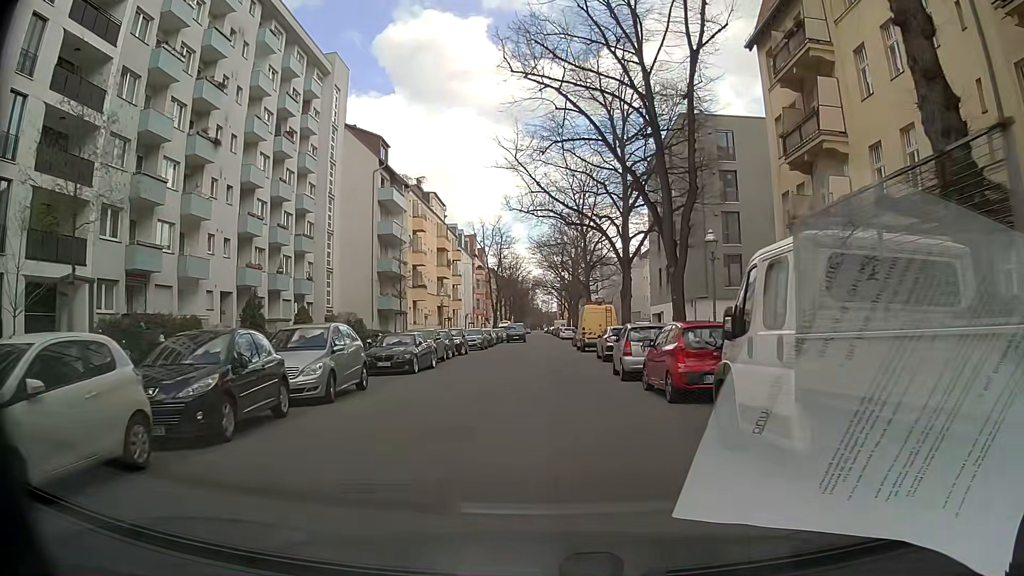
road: residential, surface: asphalt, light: Day
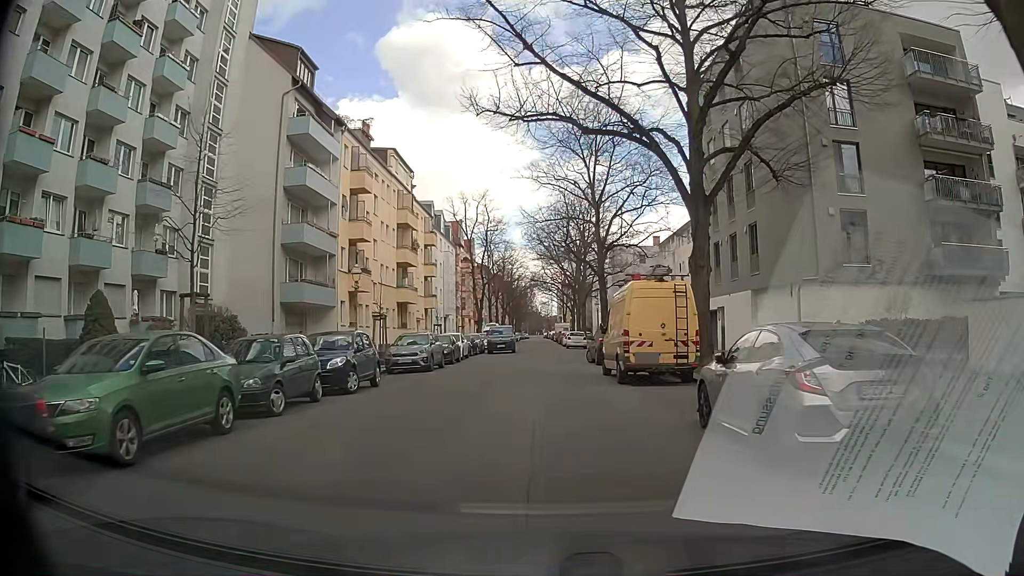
(+0.5, +20.5) m; +1°
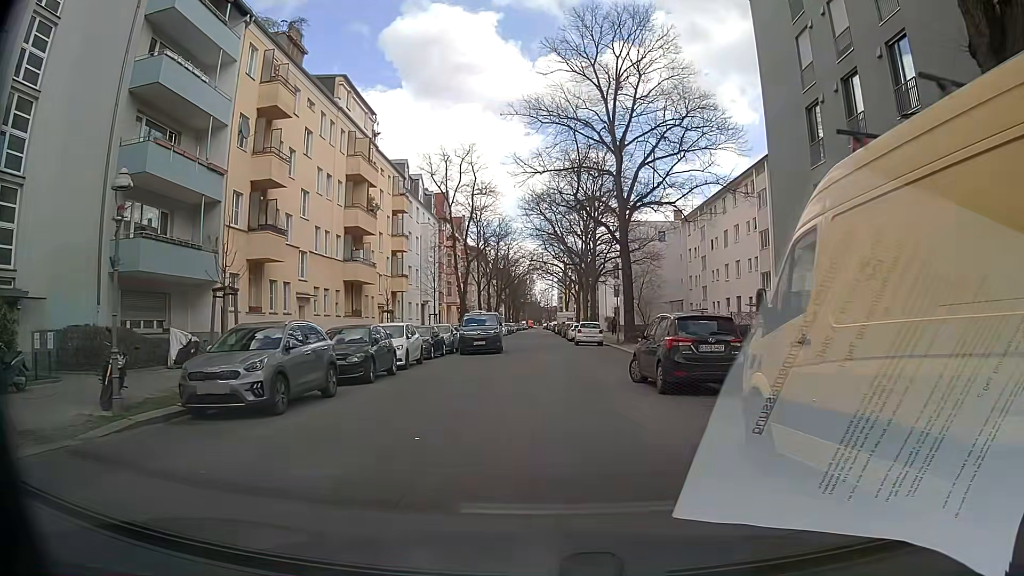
(0.0, +15.4) m; +1°
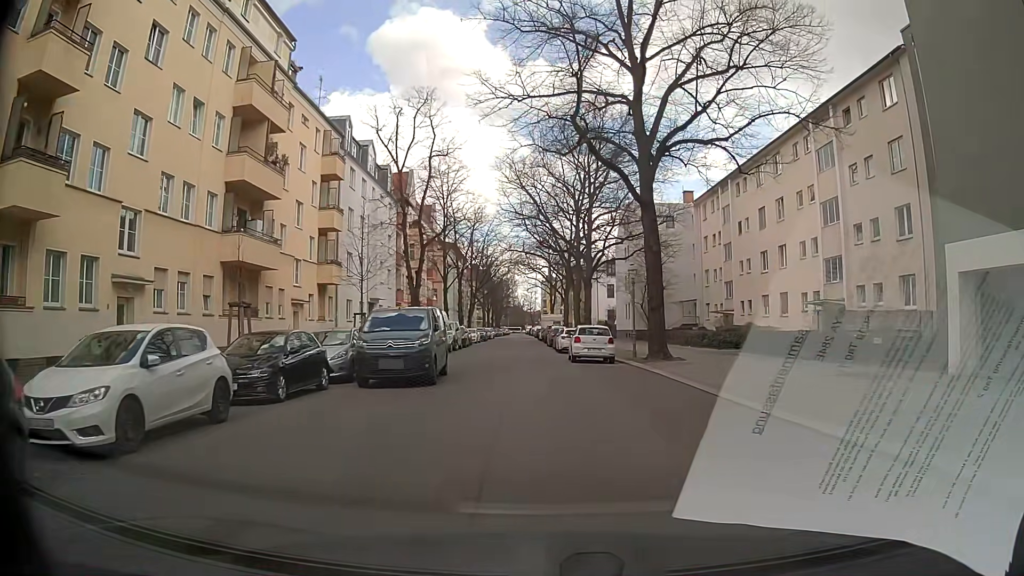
(0.0, +14.8) m; +2°
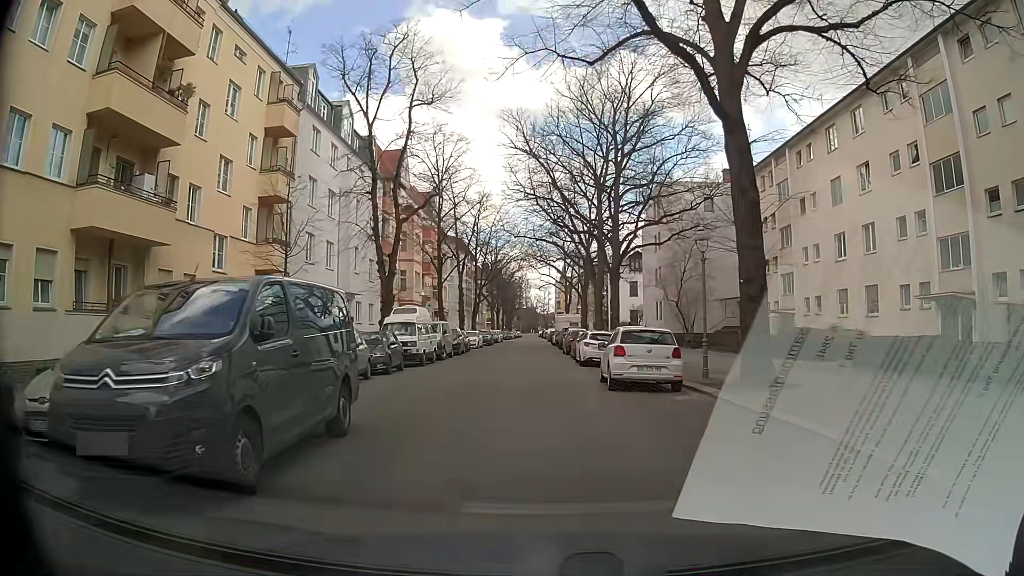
(-0.2, +10.8) m; -2°
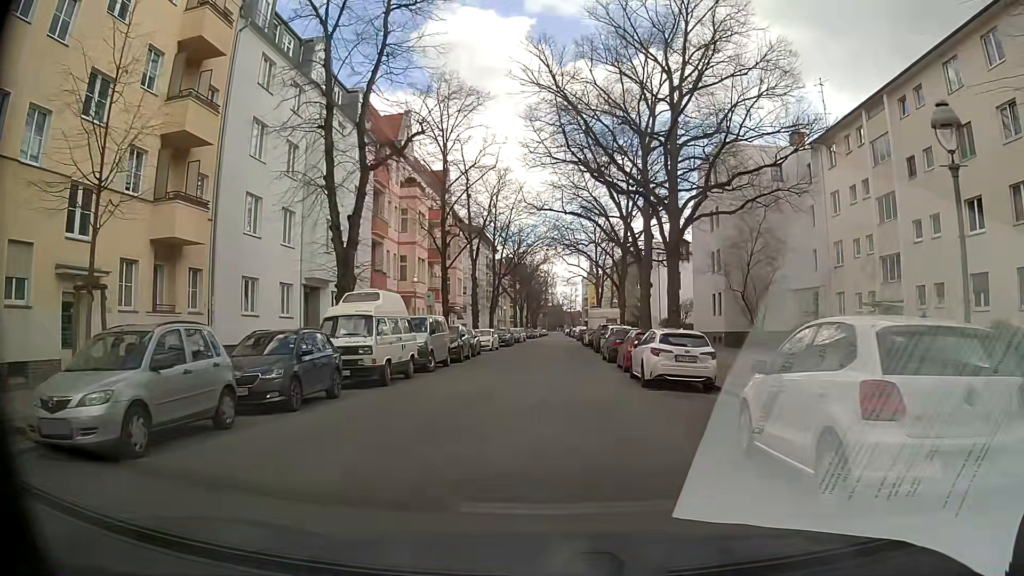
(-0.1, +10.8) m; -2°
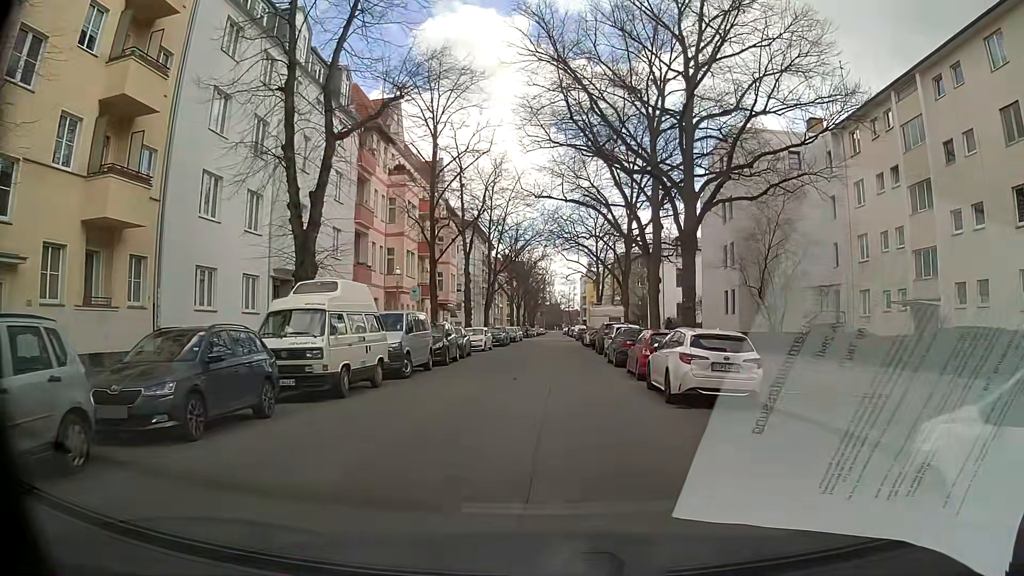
(0.0, +3.6) m; -1°
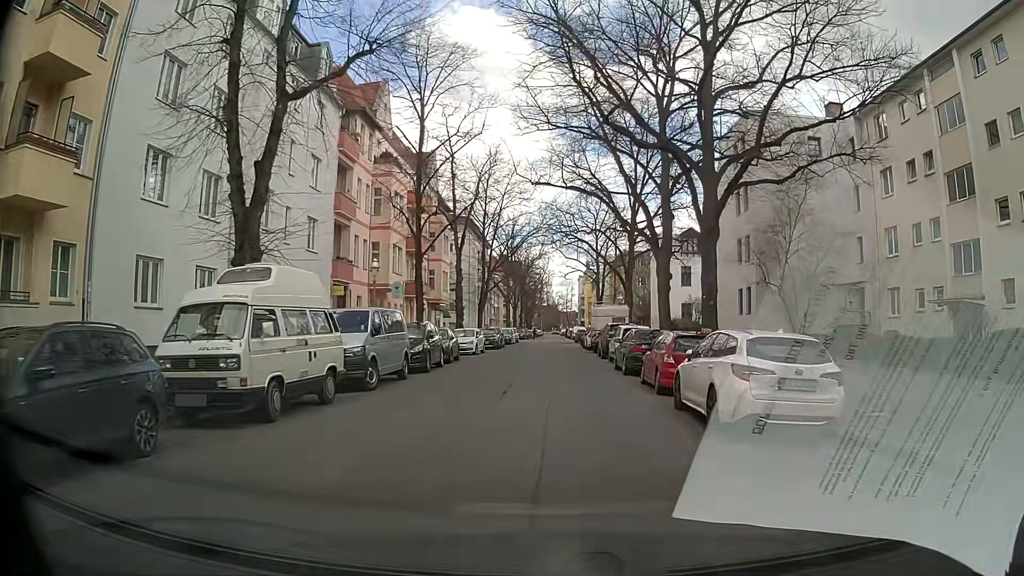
(+0.1, +3.7) m; +1°
